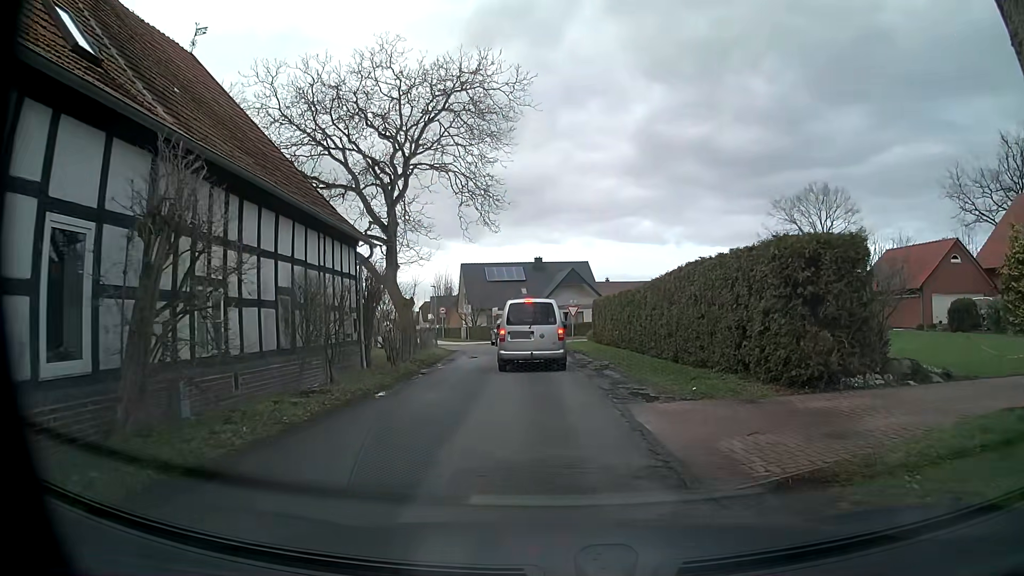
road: unclassified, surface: asphalt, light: Day
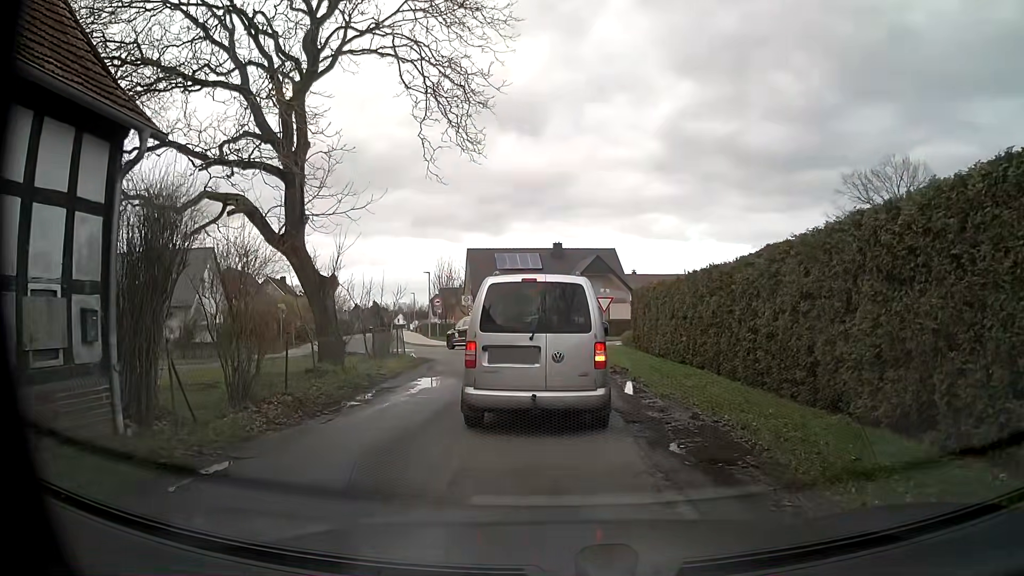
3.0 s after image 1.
(0.0, +11.6) m; 0°
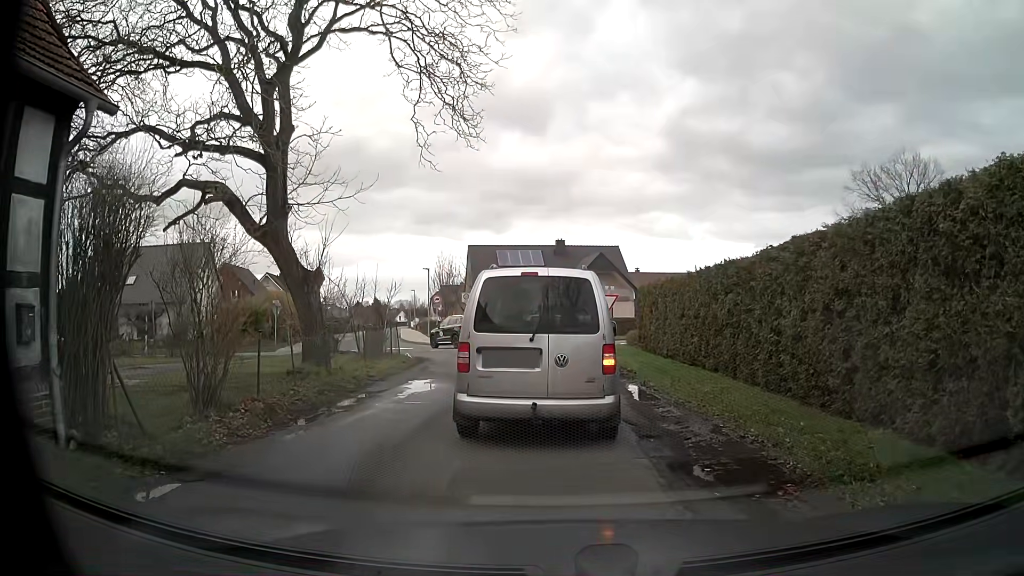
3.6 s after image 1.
(0.0, +1.1) m; -1°
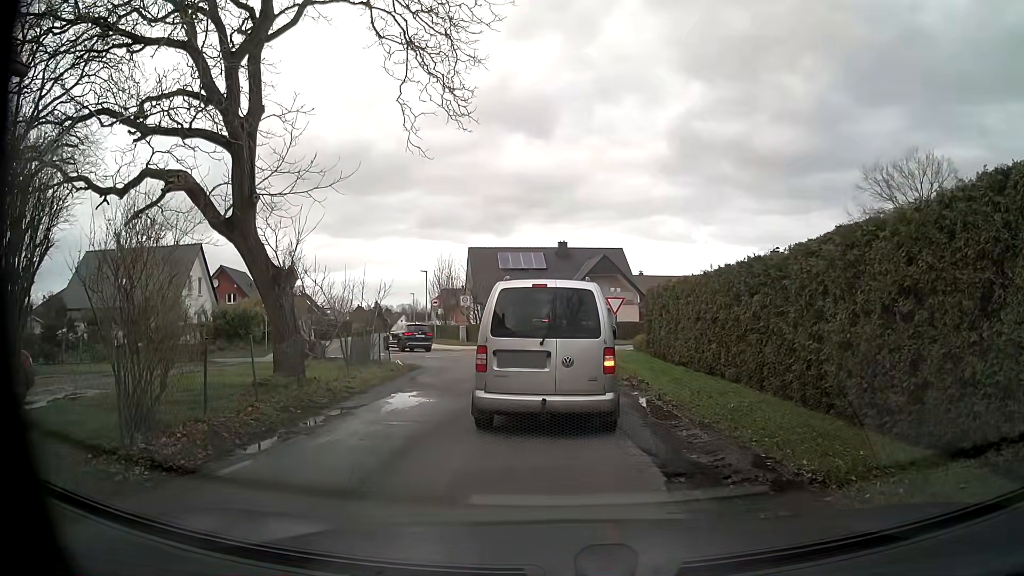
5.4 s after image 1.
(0.0, +1.7) m; 0°
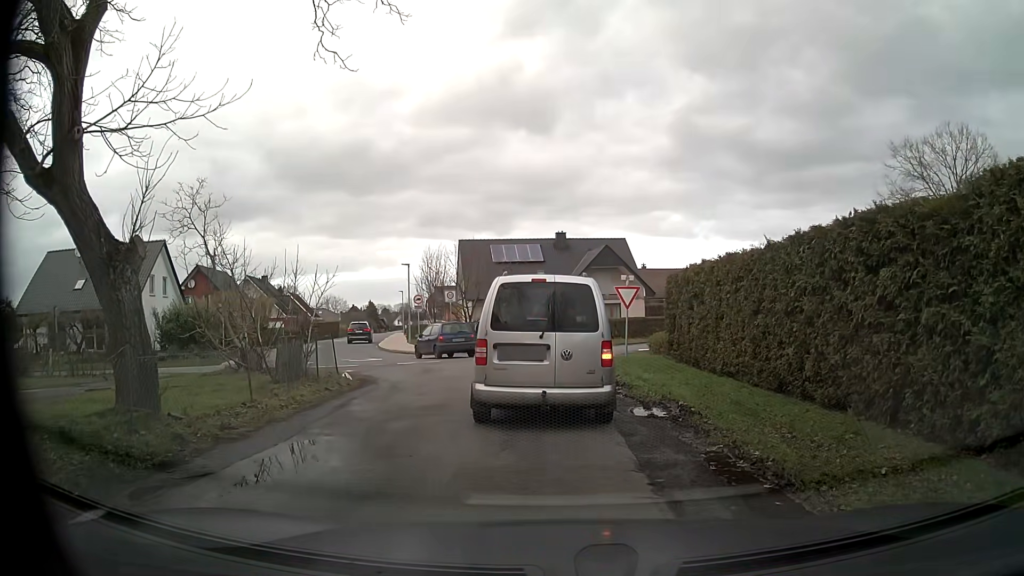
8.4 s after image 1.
(0.0, +5.4) m; +1°
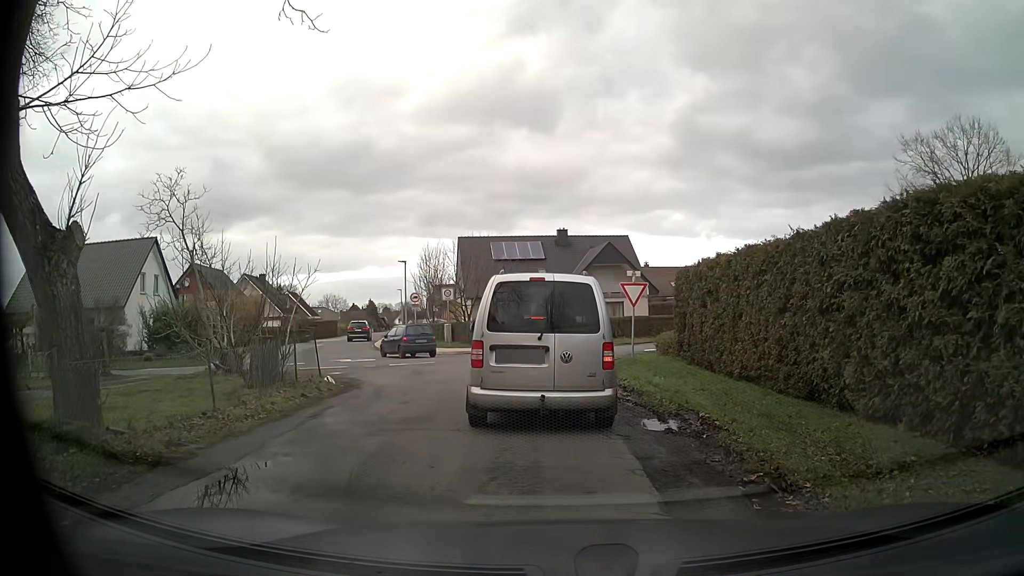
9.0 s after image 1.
(0.0, +1.4) m; -1°
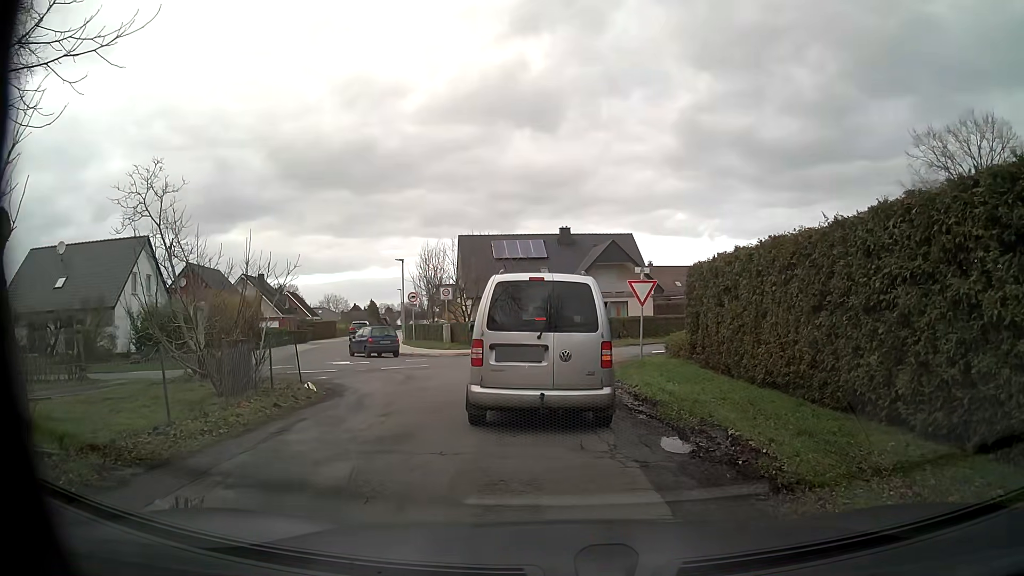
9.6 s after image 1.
(0.0, +1.4) m; -1°
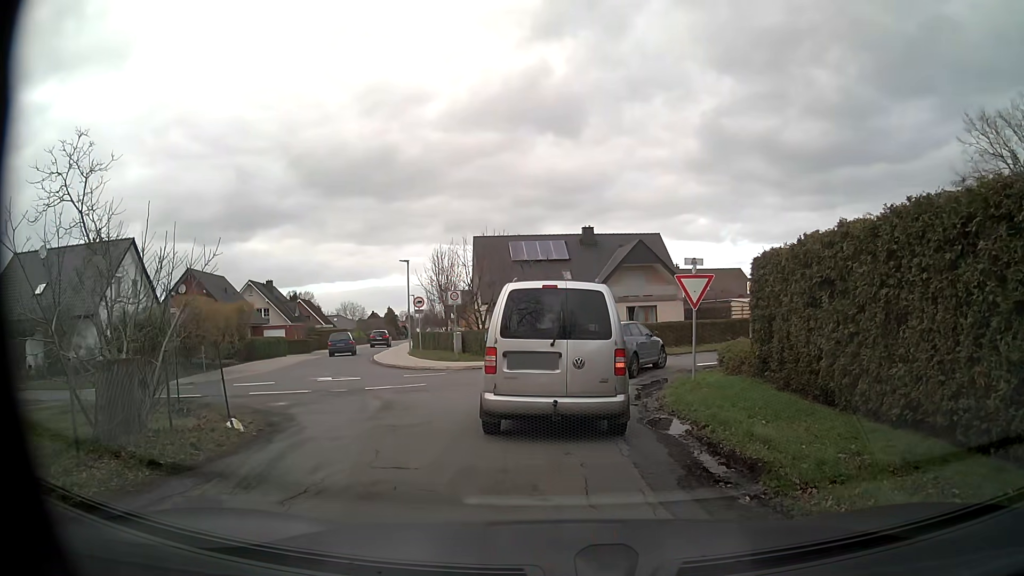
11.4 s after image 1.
(0.0, +4.3) m; -3°
